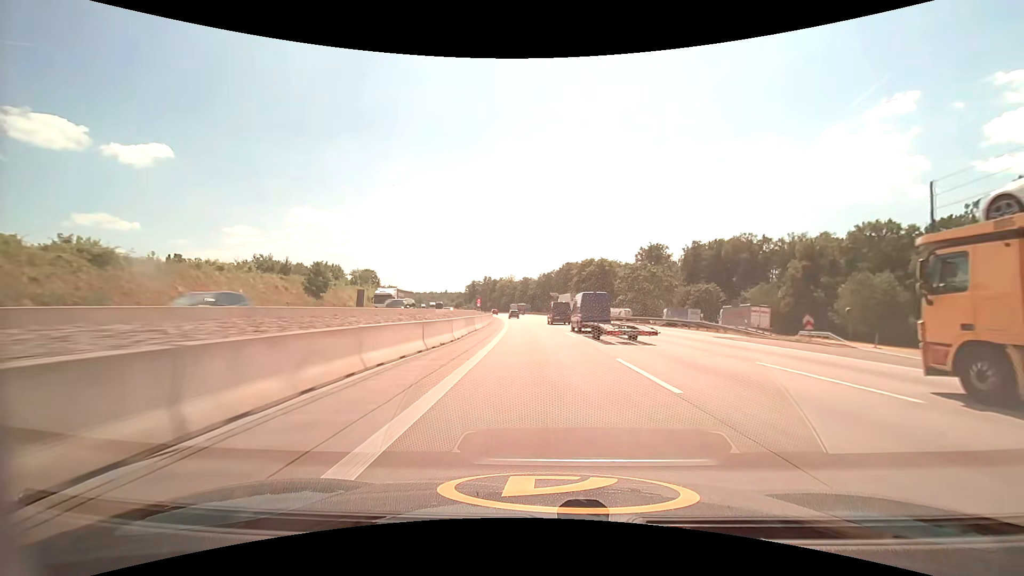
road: motorway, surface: asphalt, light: Day
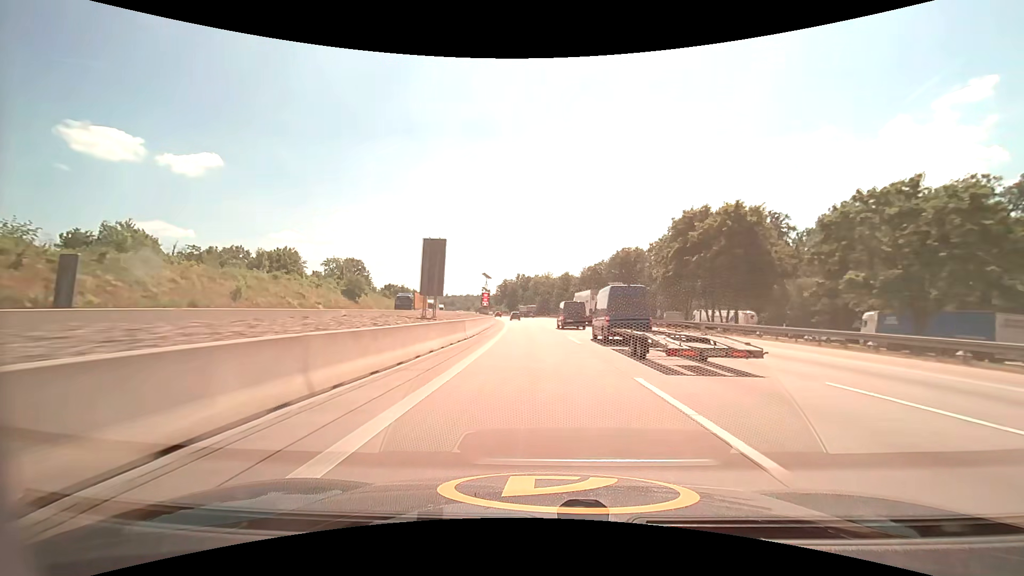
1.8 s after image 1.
(-2.1, +57.5) m; -5°
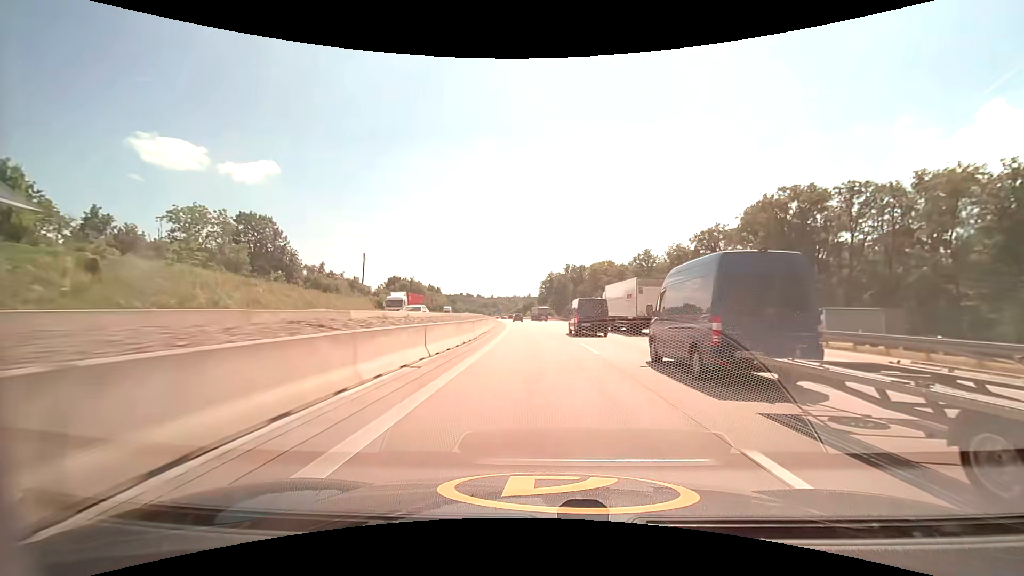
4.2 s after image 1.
(-3.7, +77.0) m; -6°
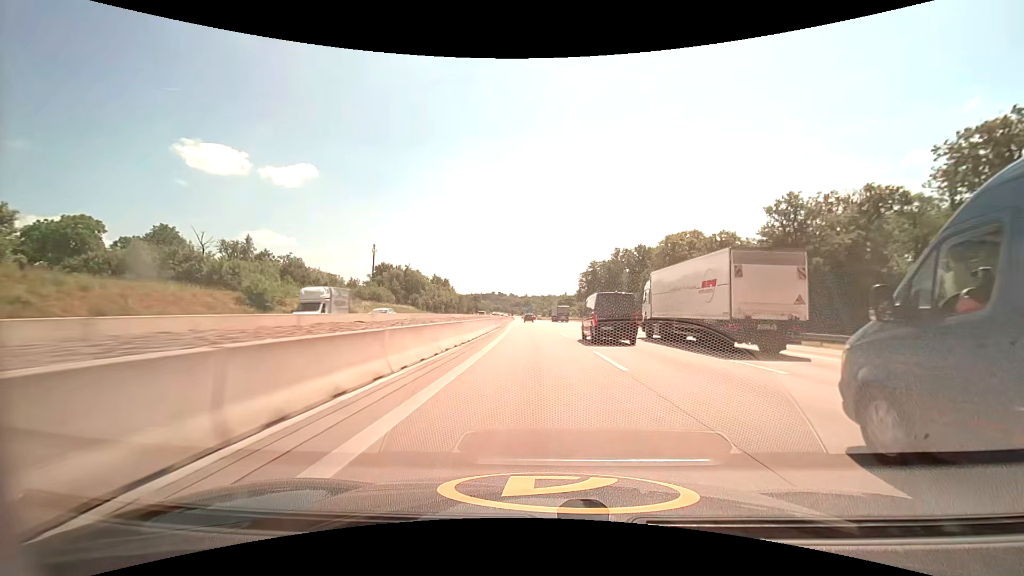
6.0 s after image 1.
(-2.1, +58.6) m; -4°
(0, +10) (0, +20) (-1, +30) (-1, +40) (-1, +50) (-2, +60) (-2, +70) (-3, +80) (-3, +90) (-4, +100) m
